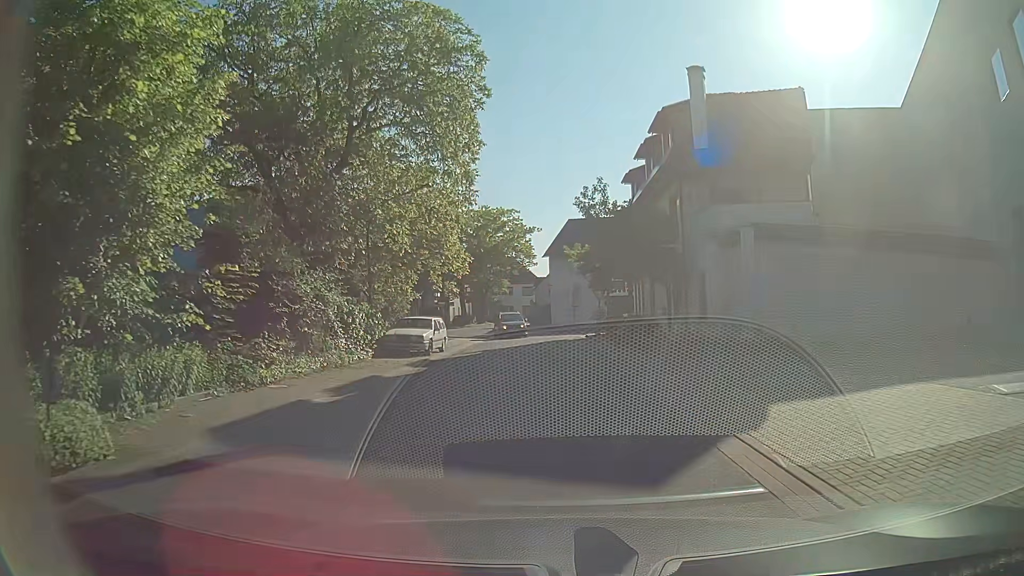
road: residential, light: Day
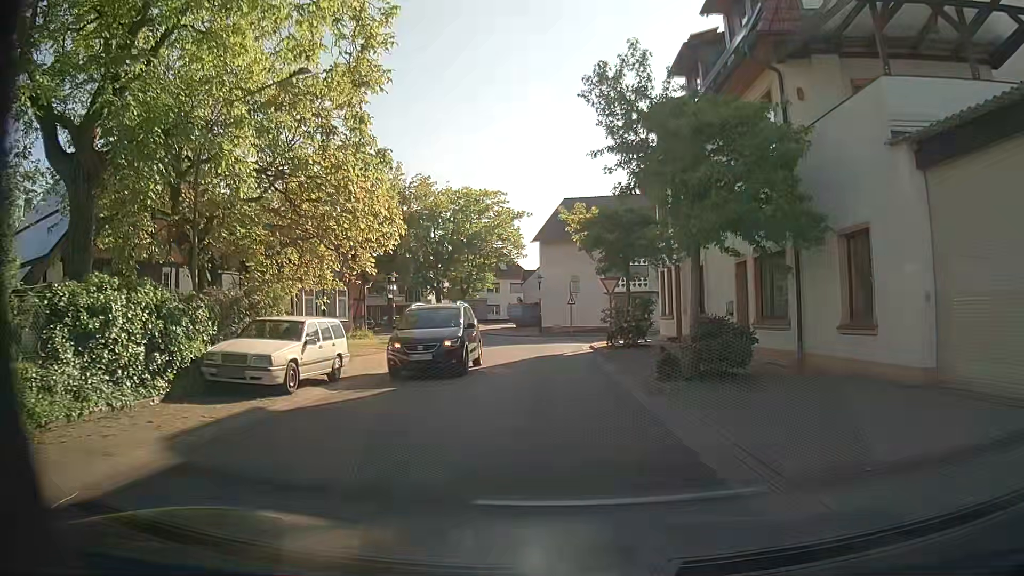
(+0.2, +13.0) m; +1°
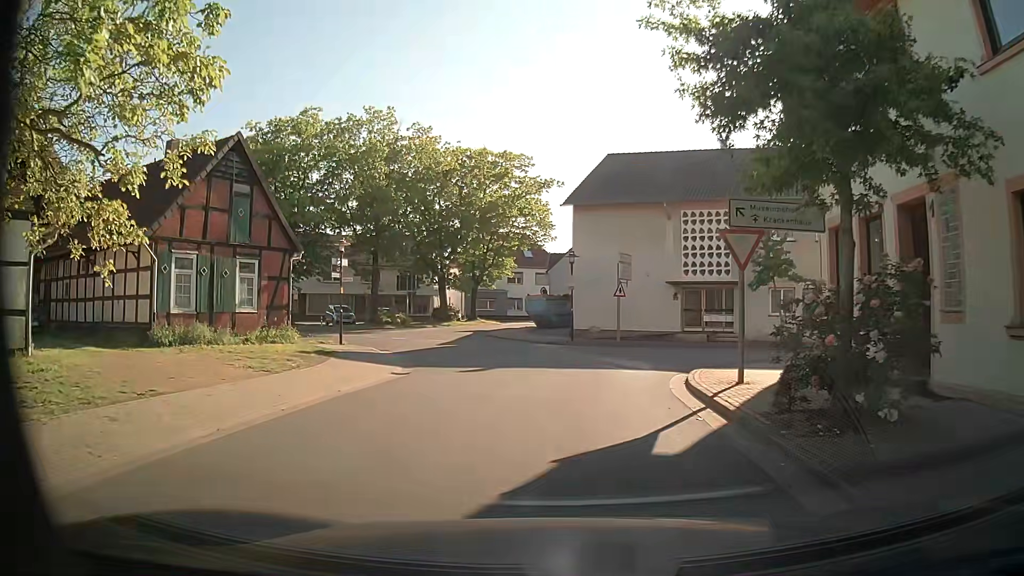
(-0.3, +15.4) m; -4°
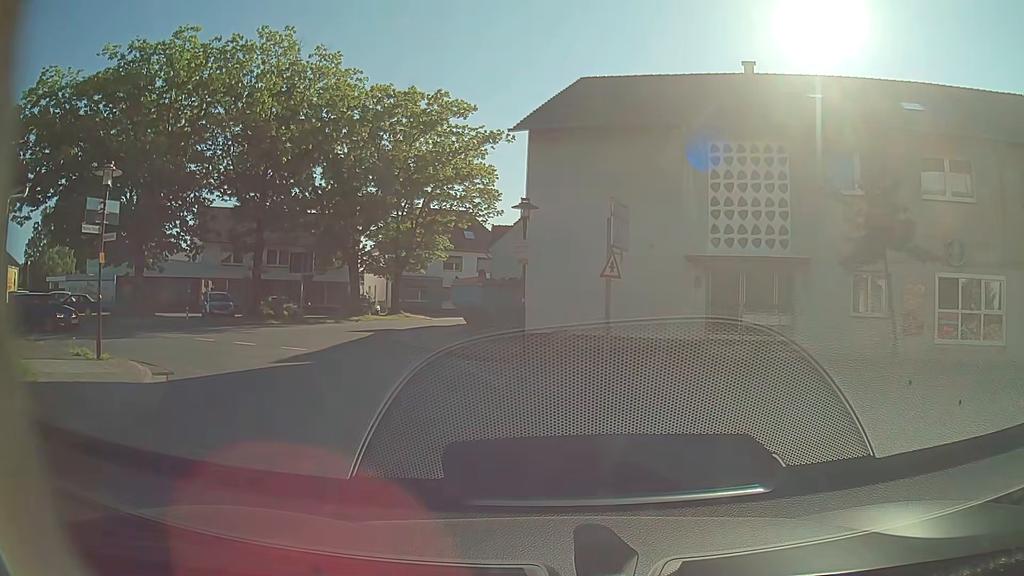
(+0.3, +13.1) m; +4°
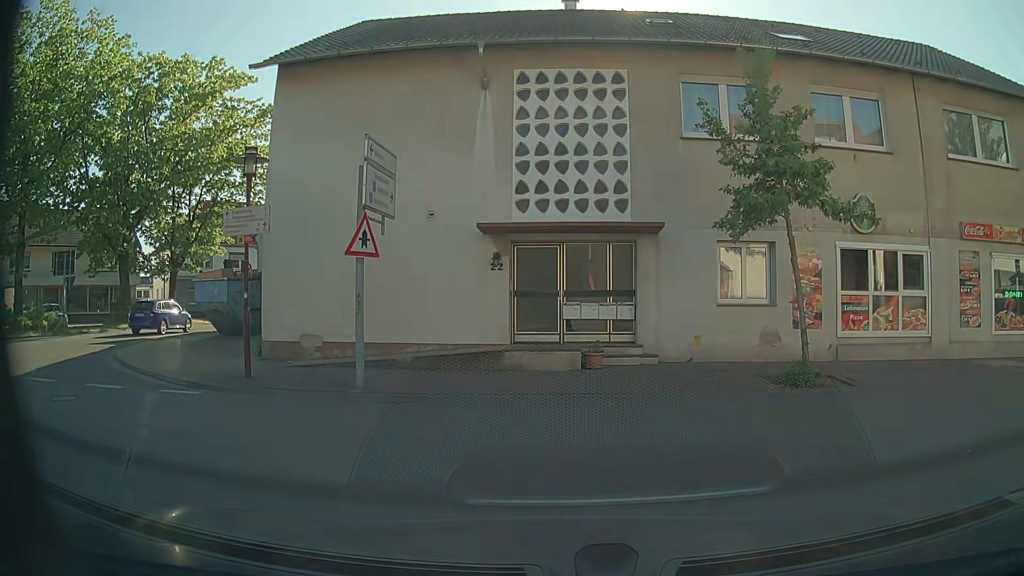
(+0.9, +5.4) m; +18°
